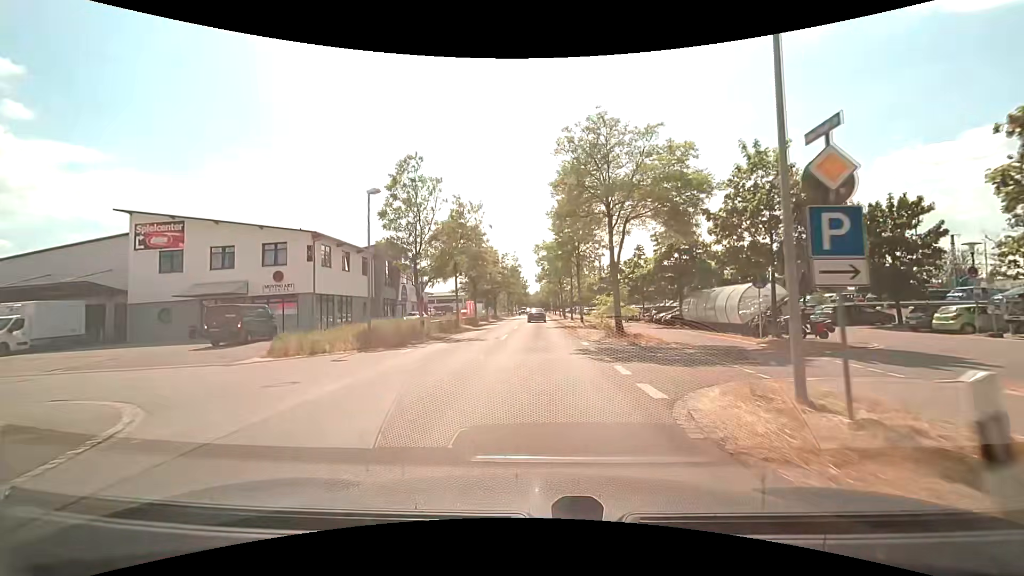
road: tertiary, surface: asphalt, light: Day
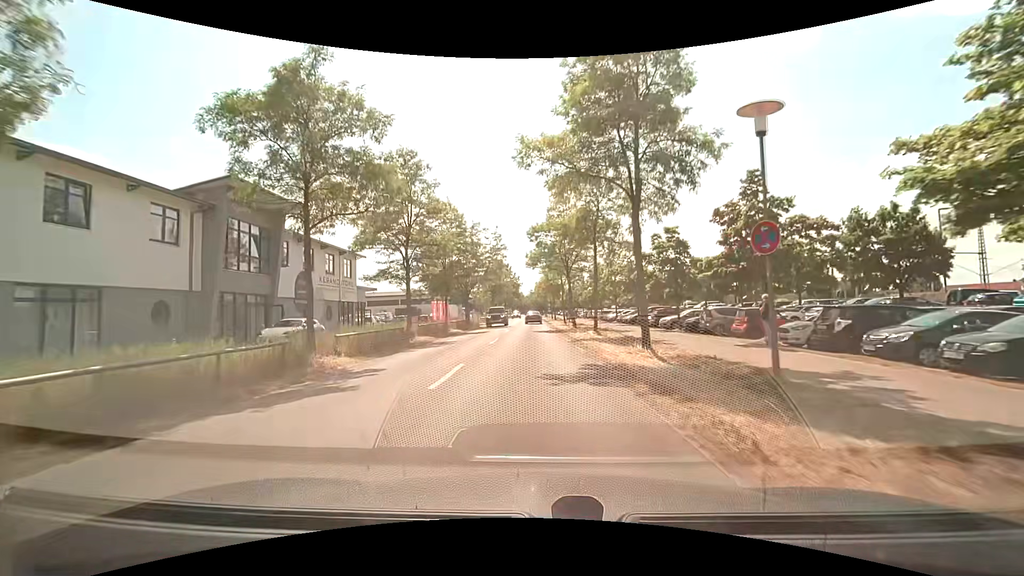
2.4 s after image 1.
(+0.2, +25.5) m; +1°
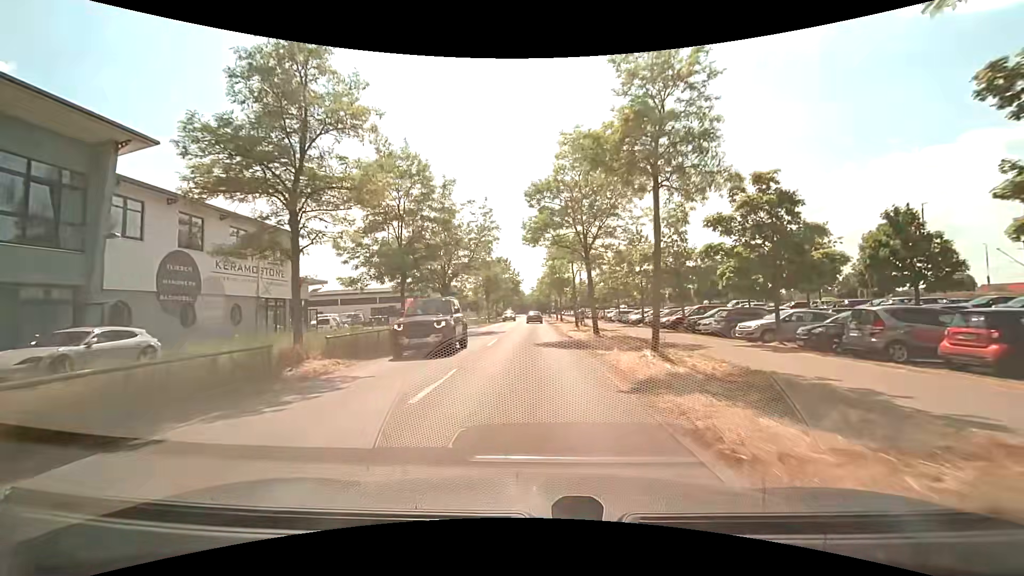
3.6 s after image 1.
(-0.1, +13.1) m; 0°
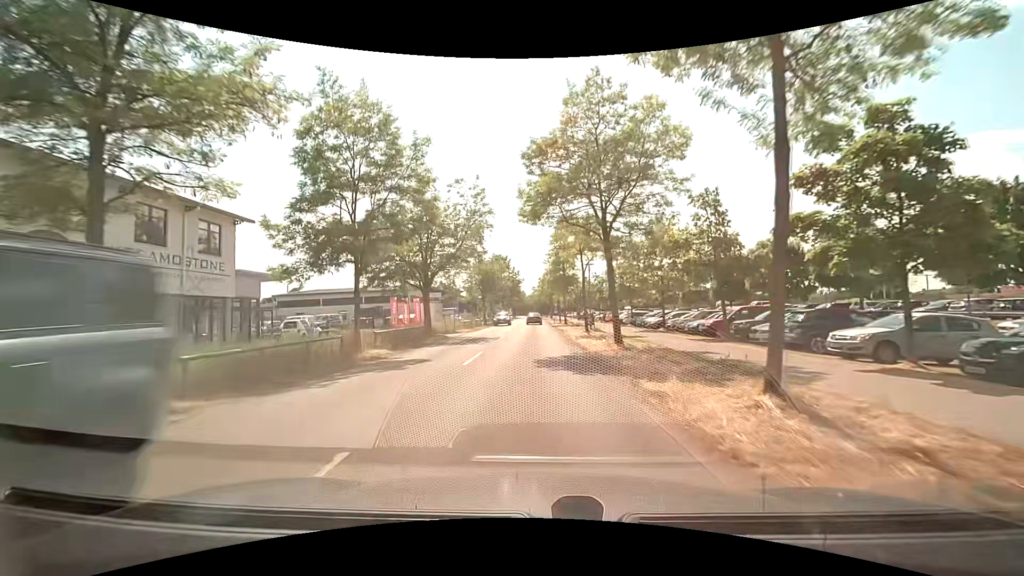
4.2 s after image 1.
(0.0, +6.7) m; 0°
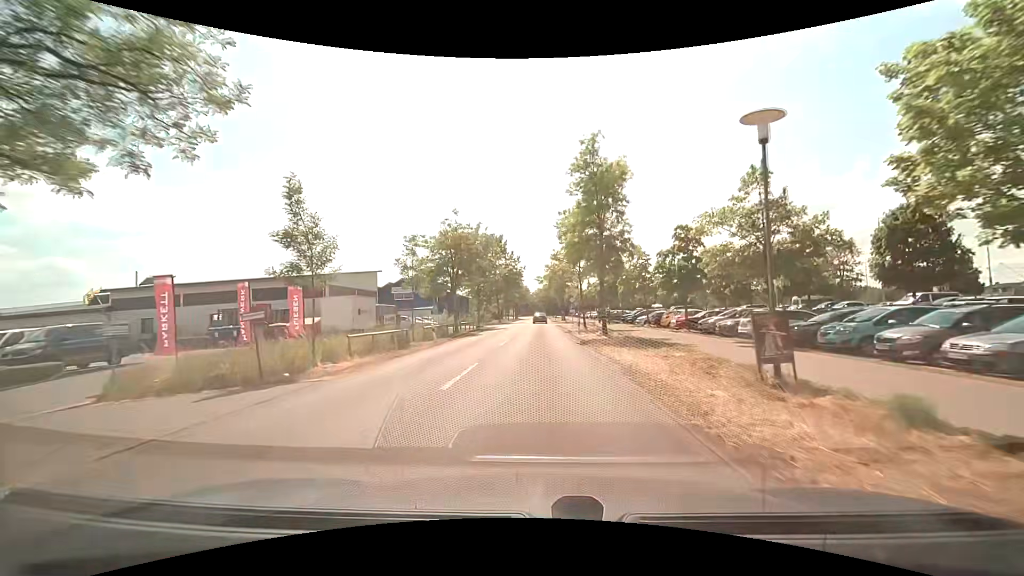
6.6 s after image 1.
(-0.1, +28.1) m; 0°
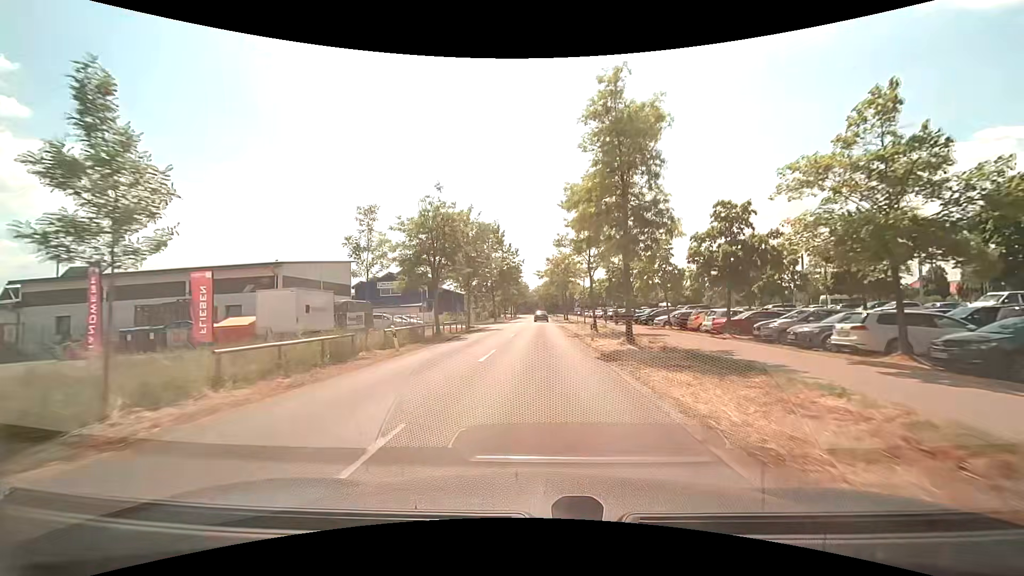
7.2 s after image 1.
(0.0, +7.3) m; 0°
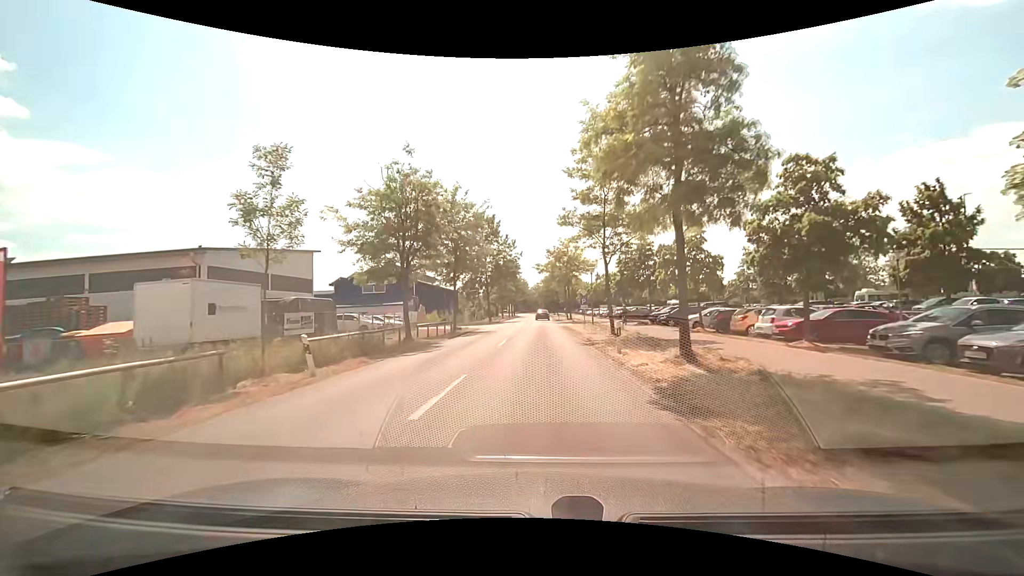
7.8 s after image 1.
(0.0, +7.4) m; 0°
